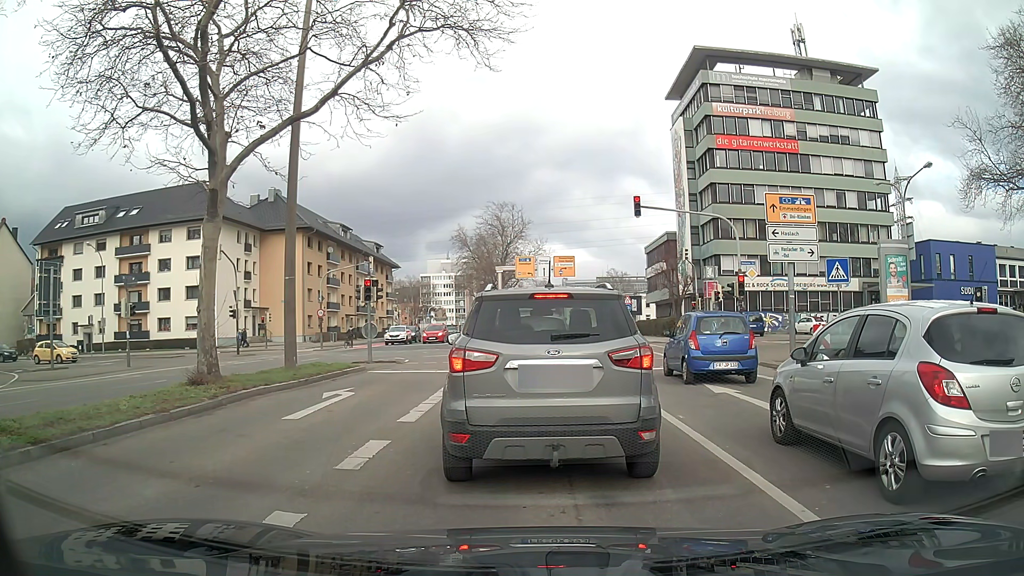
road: secondary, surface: asphalt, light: Day
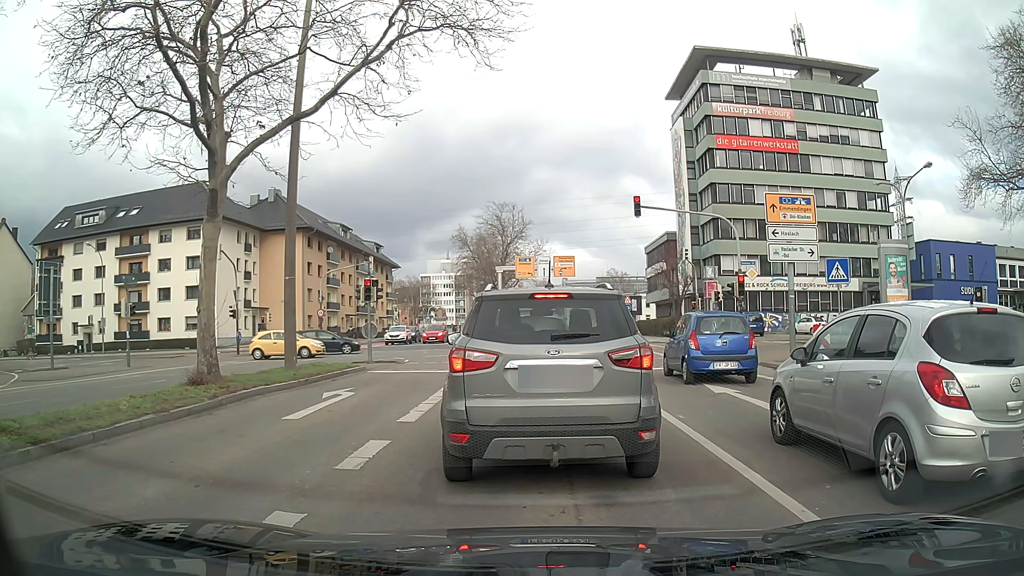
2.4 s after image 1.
(0.0, 0.0) m; 0°
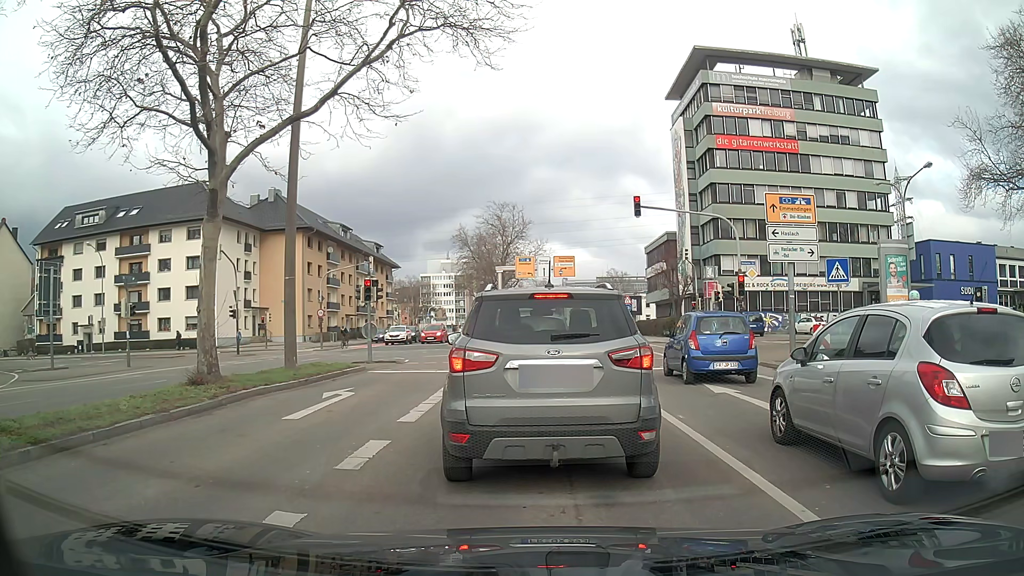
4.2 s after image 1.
(0.0, 0.0) m; 0°
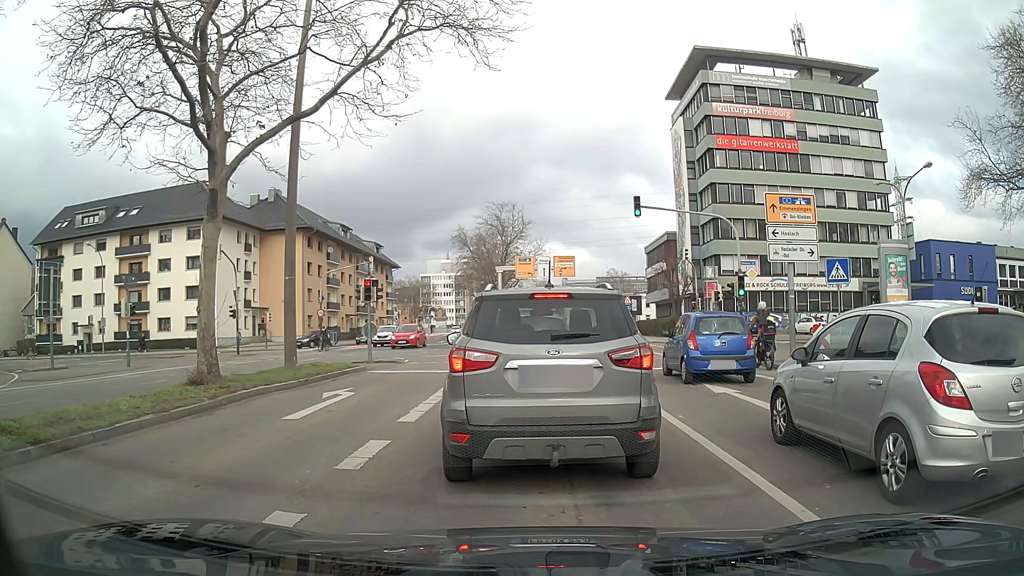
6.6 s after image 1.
(0.0, 0.0) m; 0°
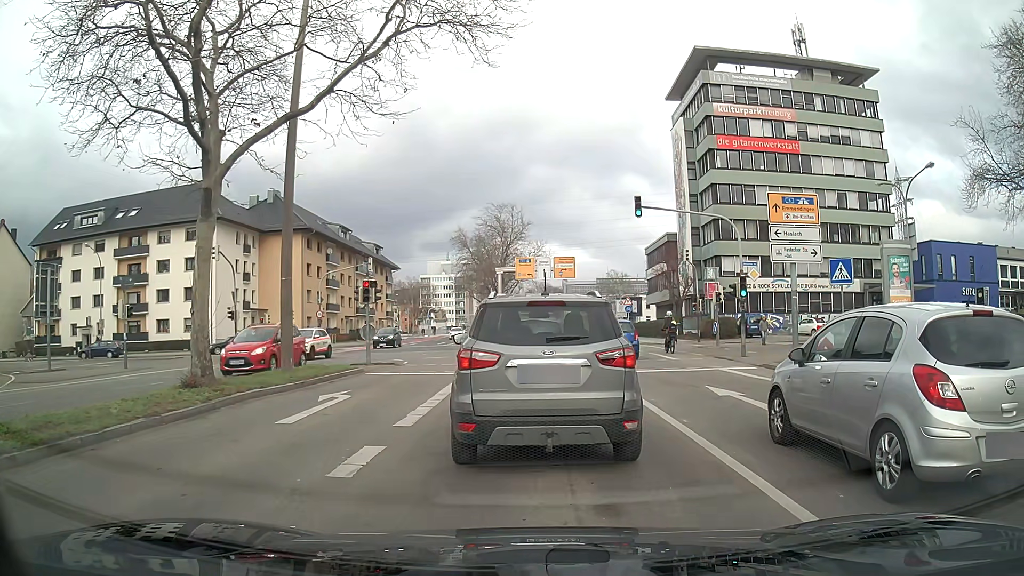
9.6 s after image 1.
(0.0, +0.2) m; 0°
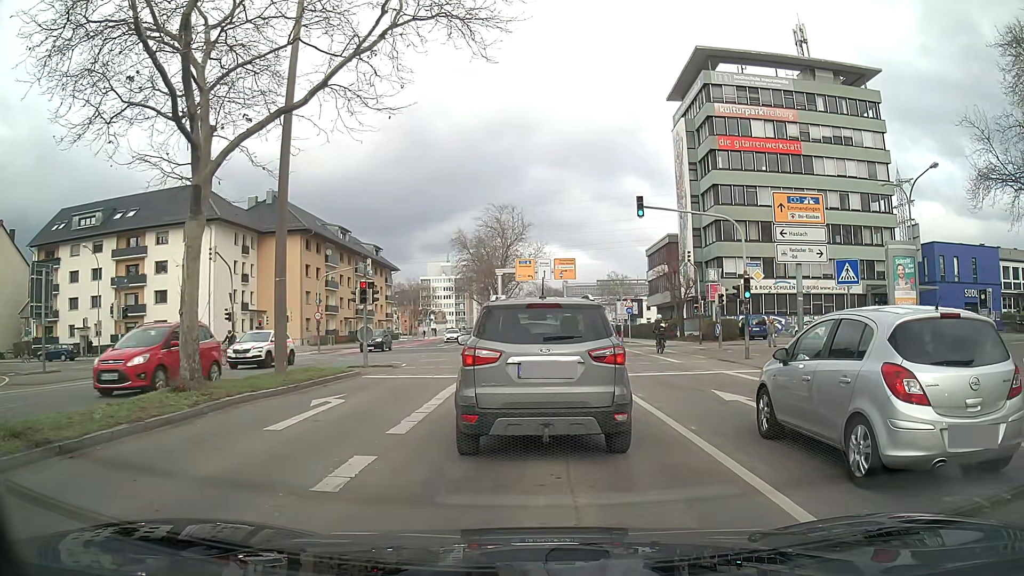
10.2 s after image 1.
(0.0, +0.5) m; 0°
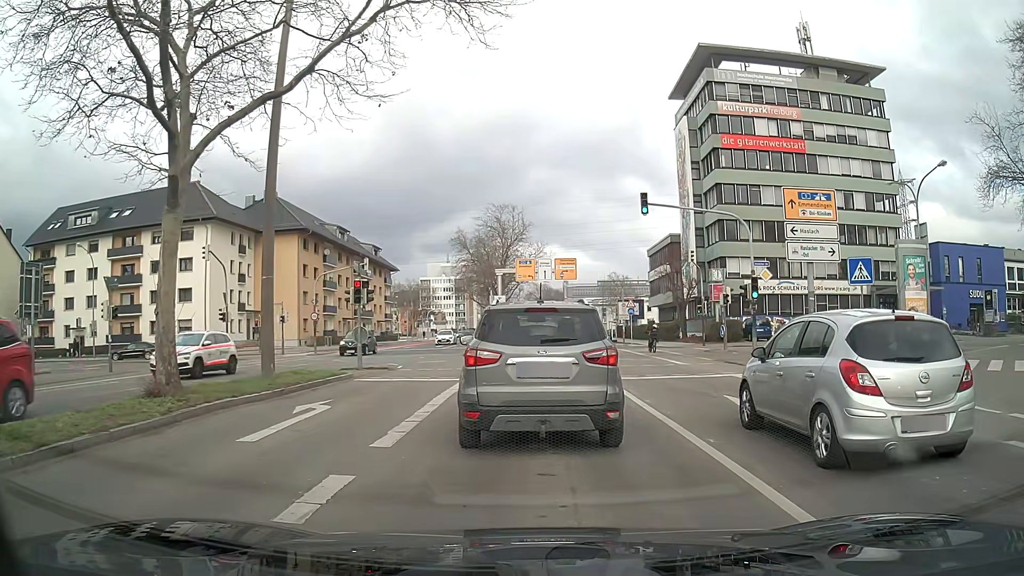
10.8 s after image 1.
(0.0, +1.0) m; -1°
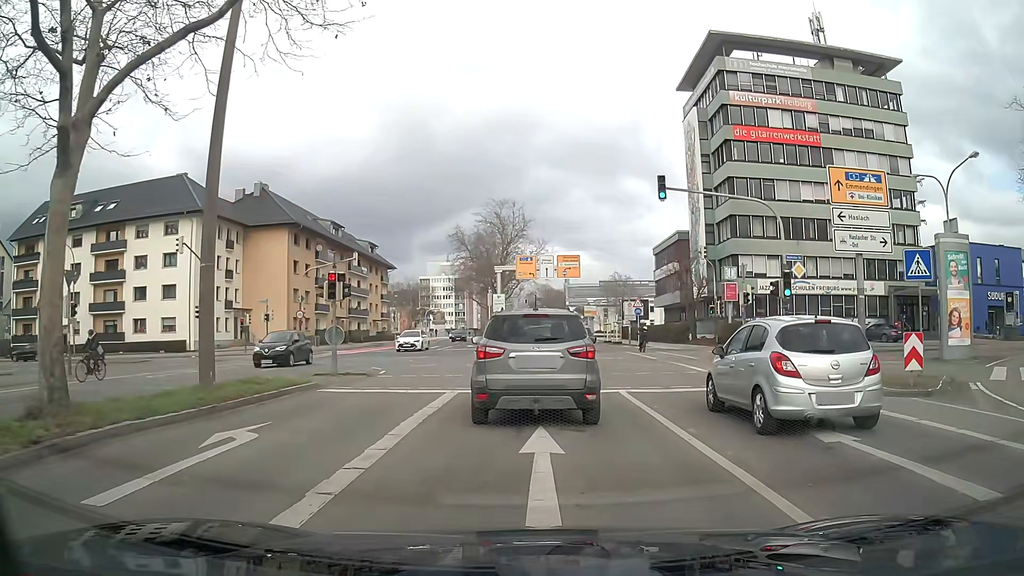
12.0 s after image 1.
(0.0, +3.4) m; 0°
(0, +10) (0, +20) (0, +30) (0, +40) (0, +50) (0, +60) (0, +70) (-1, +80) (-2, +90) (-2, +100) m
